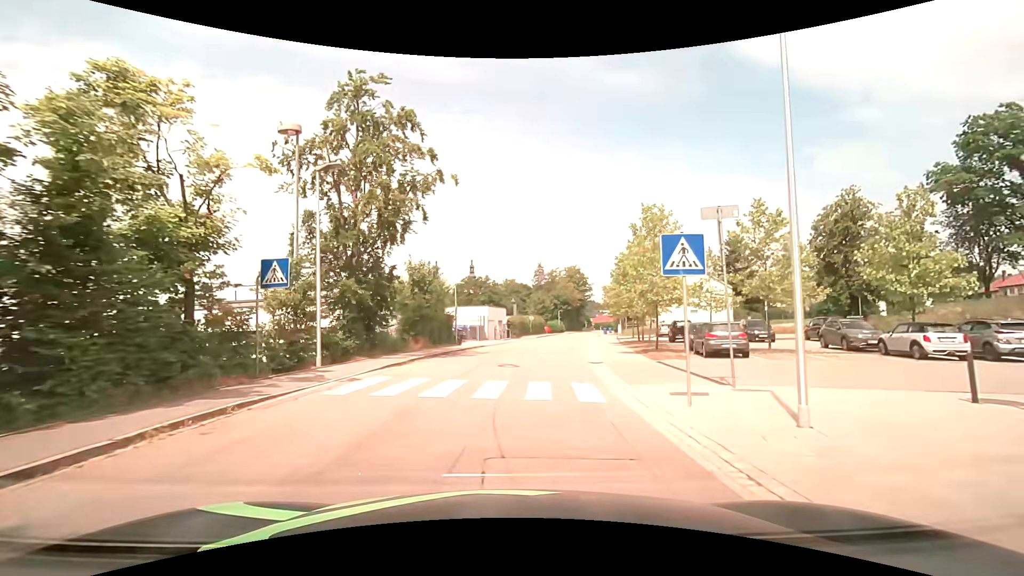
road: residential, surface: asphalt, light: Day
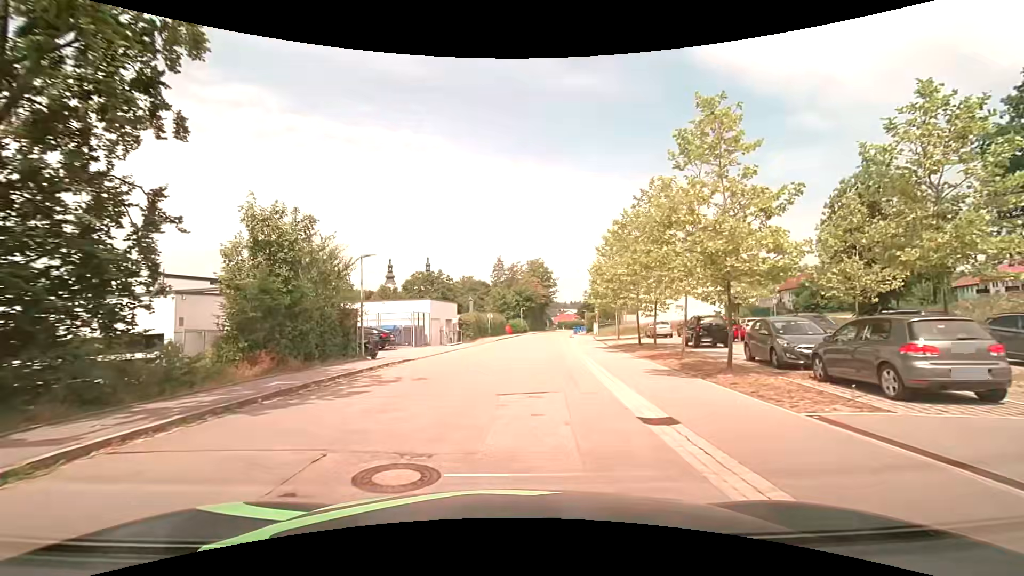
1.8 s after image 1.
(+0.5, +12.5) m; +5°
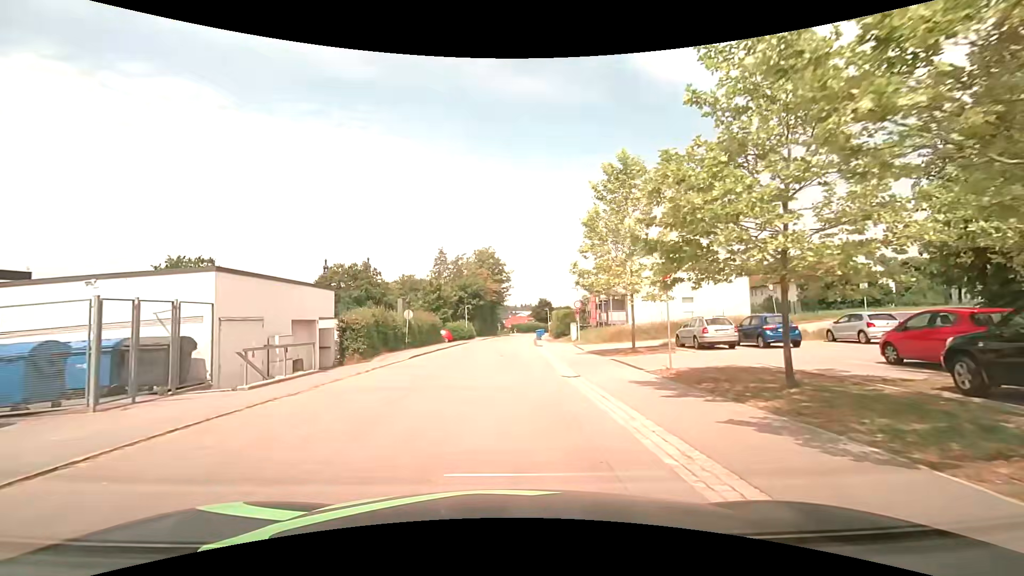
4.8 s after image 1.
(+1.1, +20.3) m; +6°
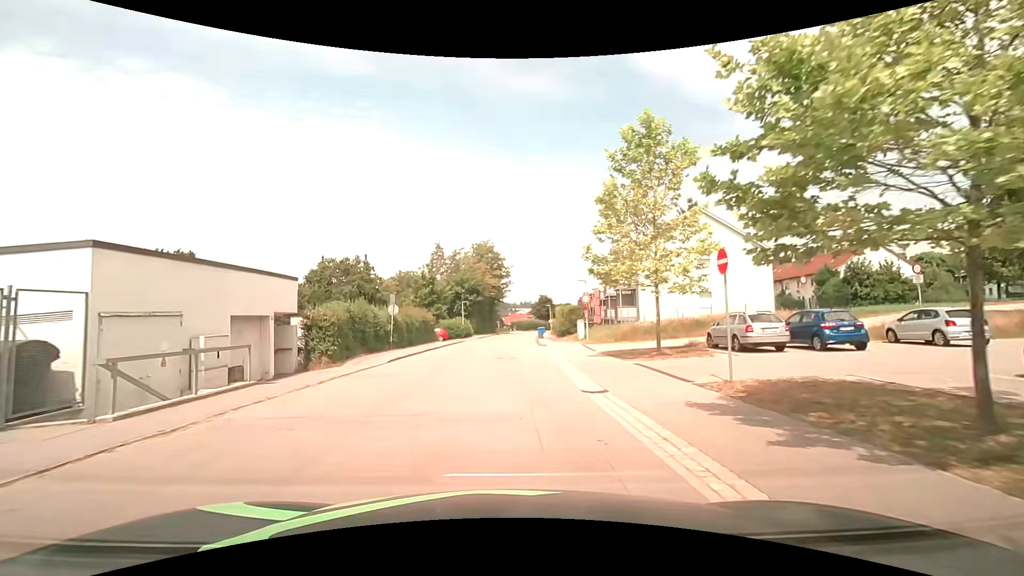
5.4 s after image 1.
(0.0, +4.1) m; 0°
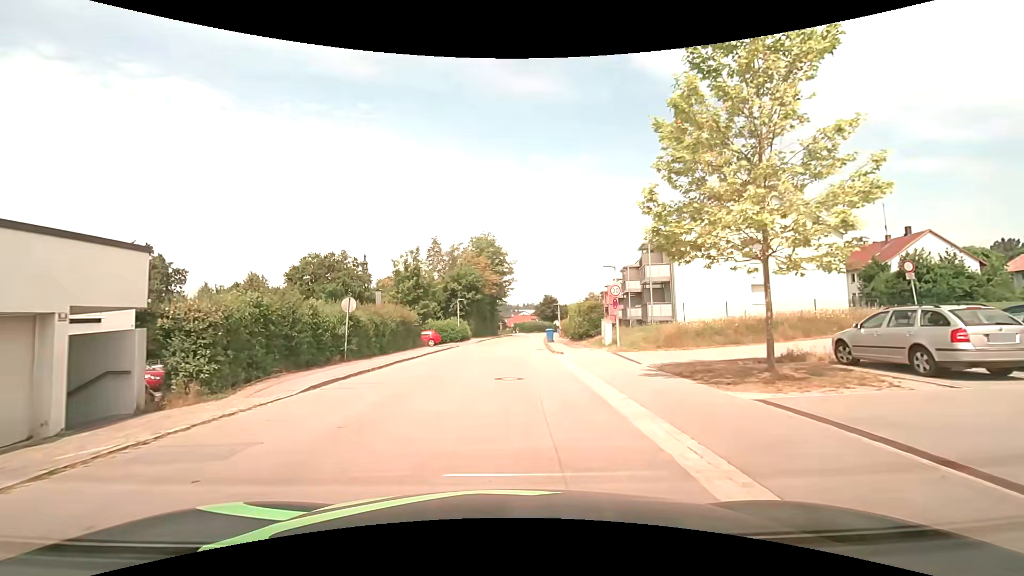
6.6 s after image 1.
(-0.1, +8.3) m; 0°
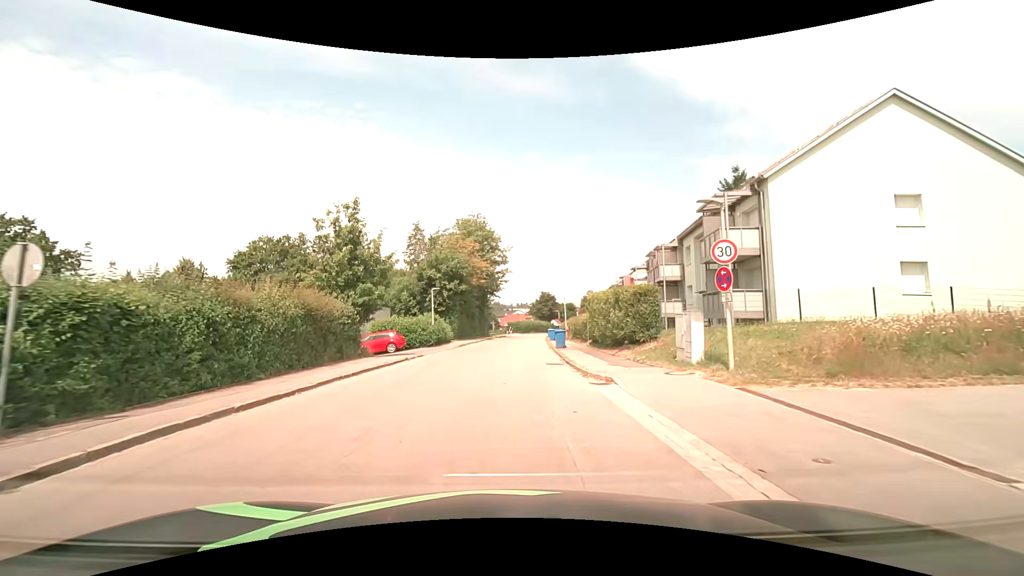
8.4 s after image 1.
(-0.1, +13.1) m; 0°
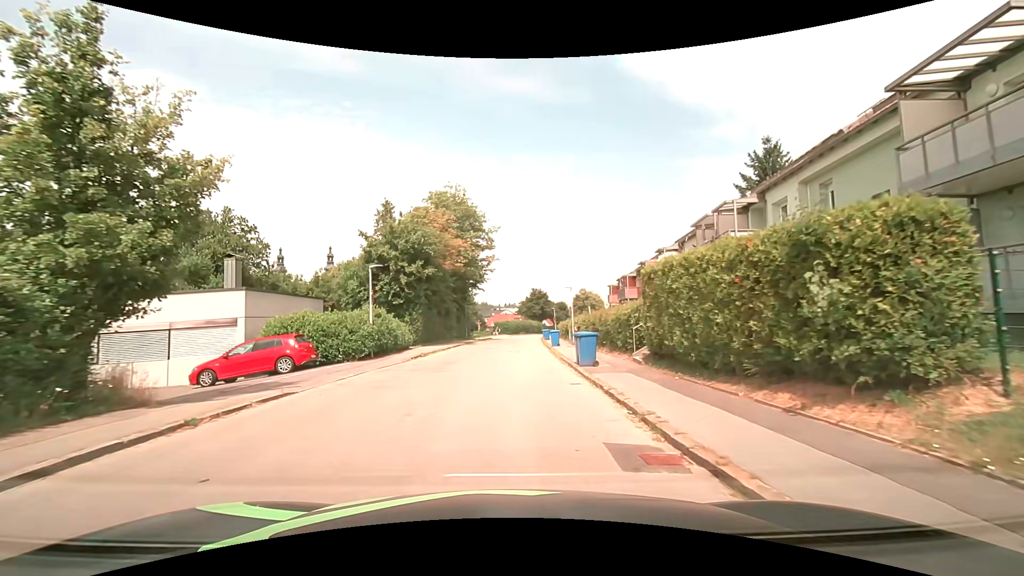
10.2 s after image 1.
(+0.2, +13.5) m; +2°
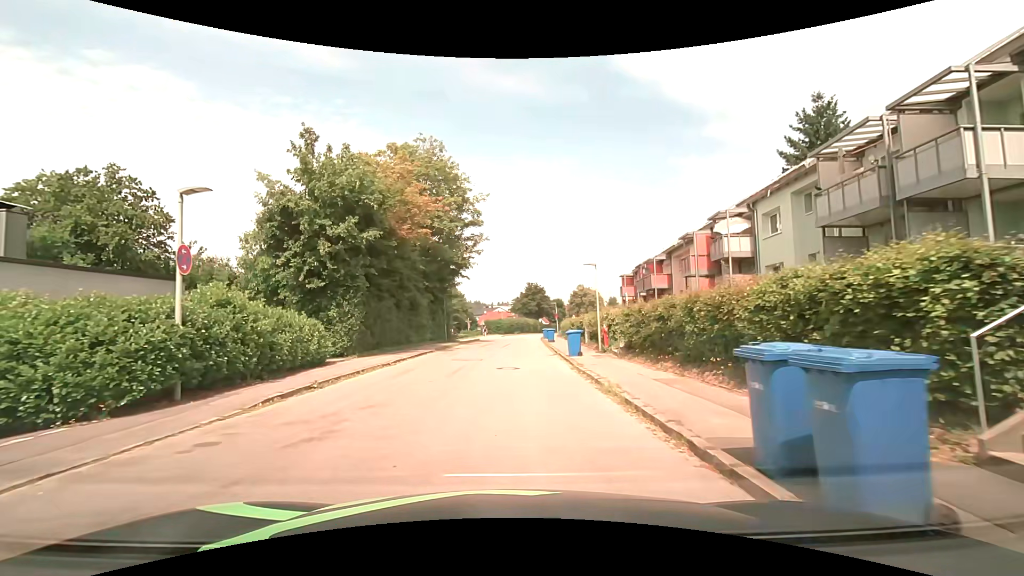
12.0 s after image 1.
(0.0, +12.6) m; 0°
(0, +10) (0, +20) (+1, +30) (+1, +40) (+2, +50) (+2, +60) (+3, +70) (+5, +80) (+7, +90) (+10, +99) m
